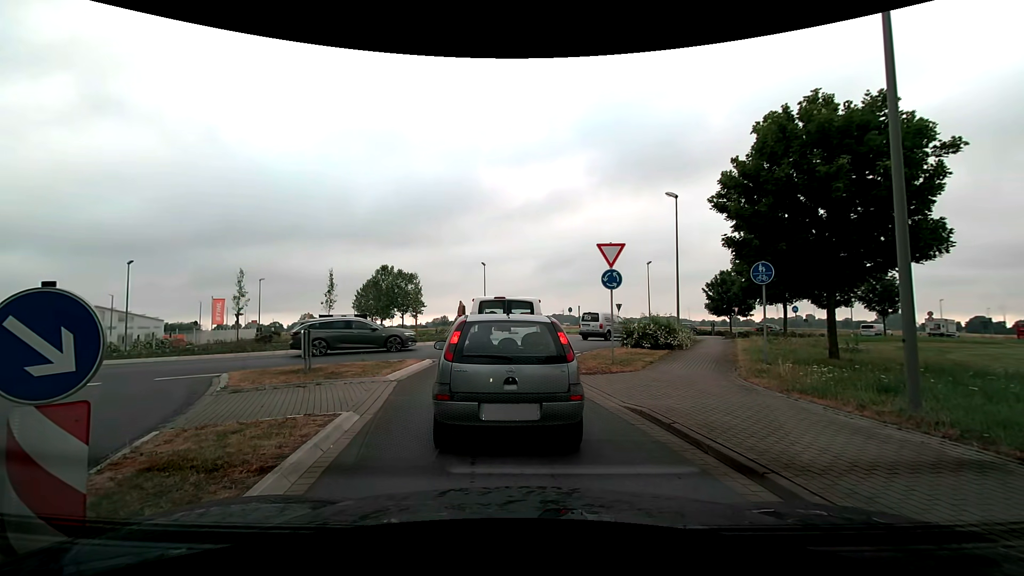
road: secondary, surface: asphalt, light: Day
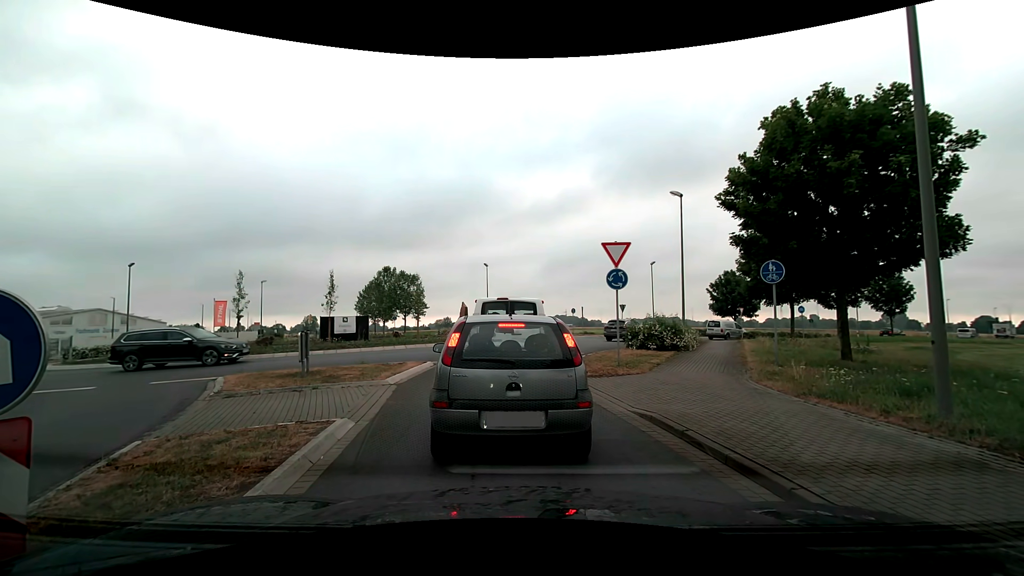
(0.0, +0.4) m; 0°
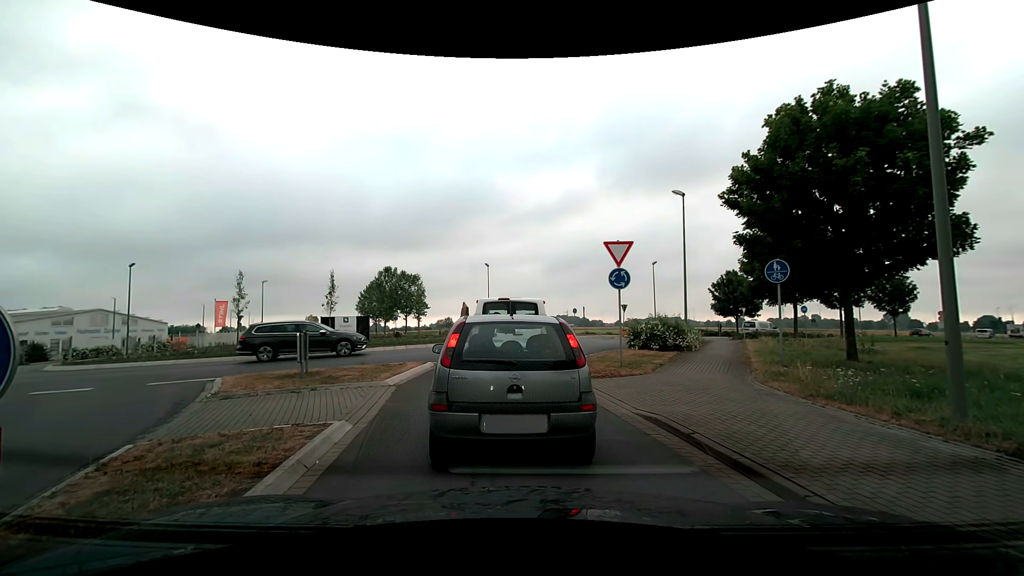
(0.0, +0.2) m; 0°
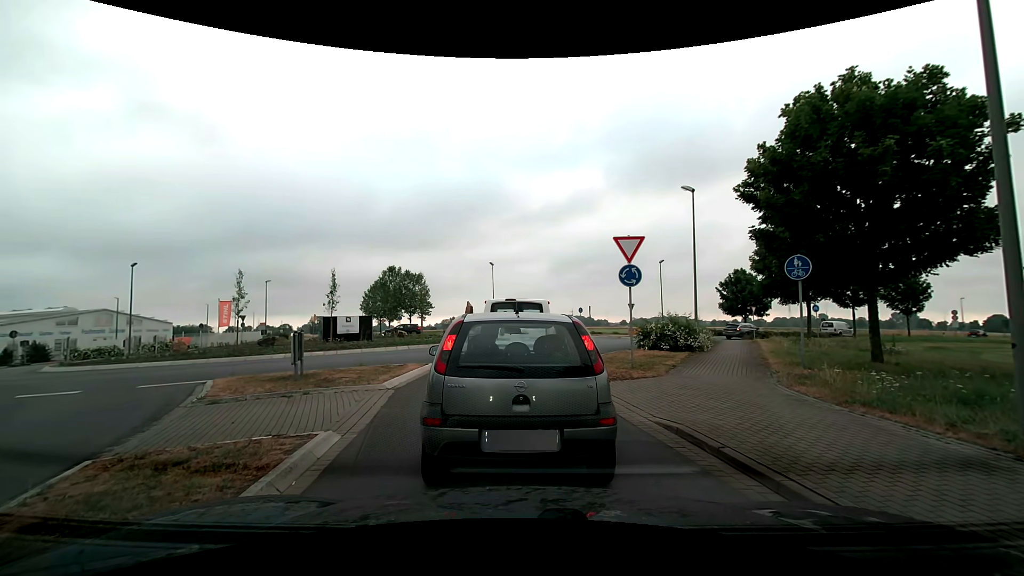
(0.0, +0.7) m; 0°
(0, +10) (0, +20) (+2, +30) (+6, +39) (+12, +46) (+20, +53) (+28, +58) (+37, +64) (+45, +69) (+53, +75) m
